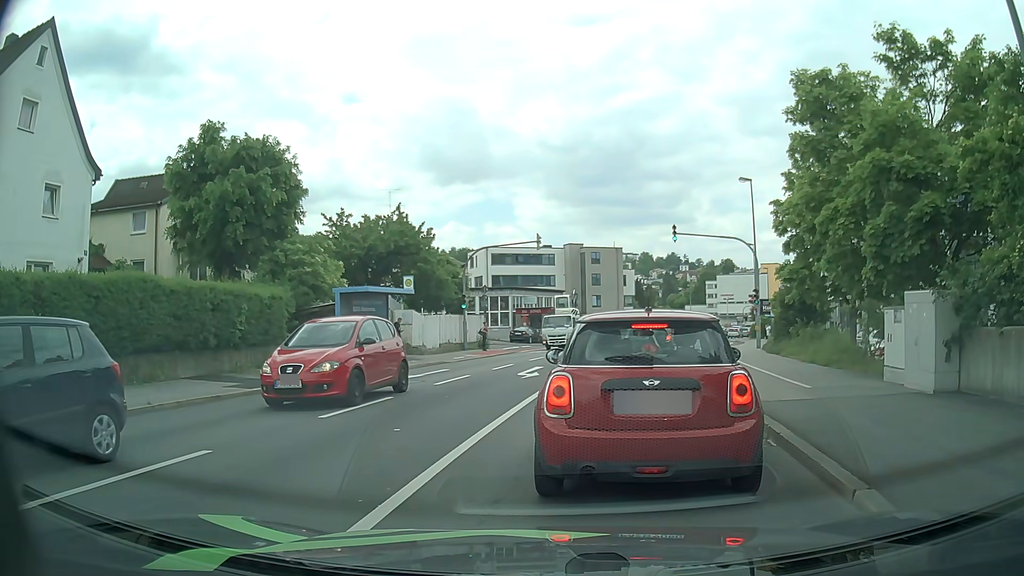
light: Day
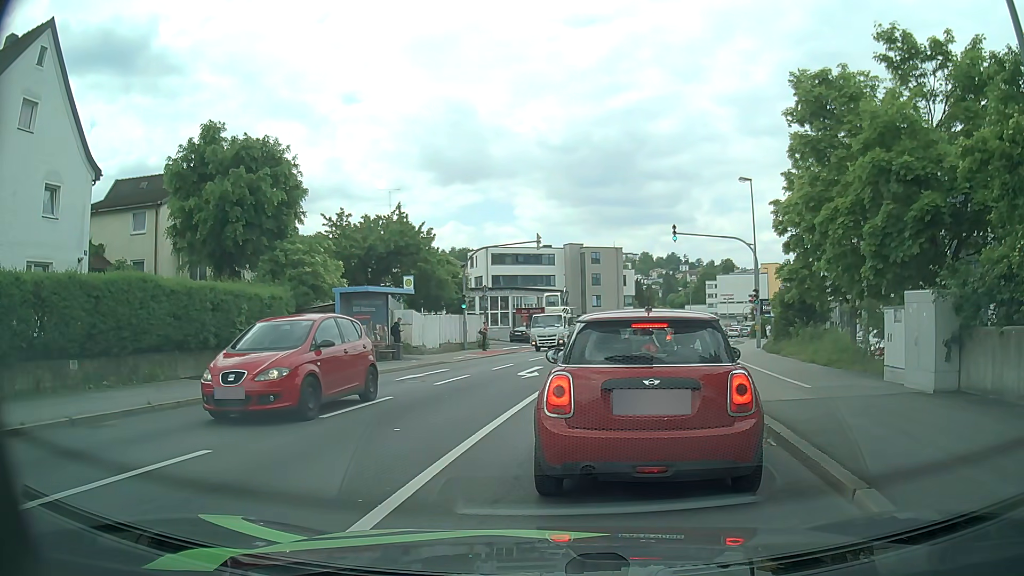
(0.0, 0.0) m; 0°
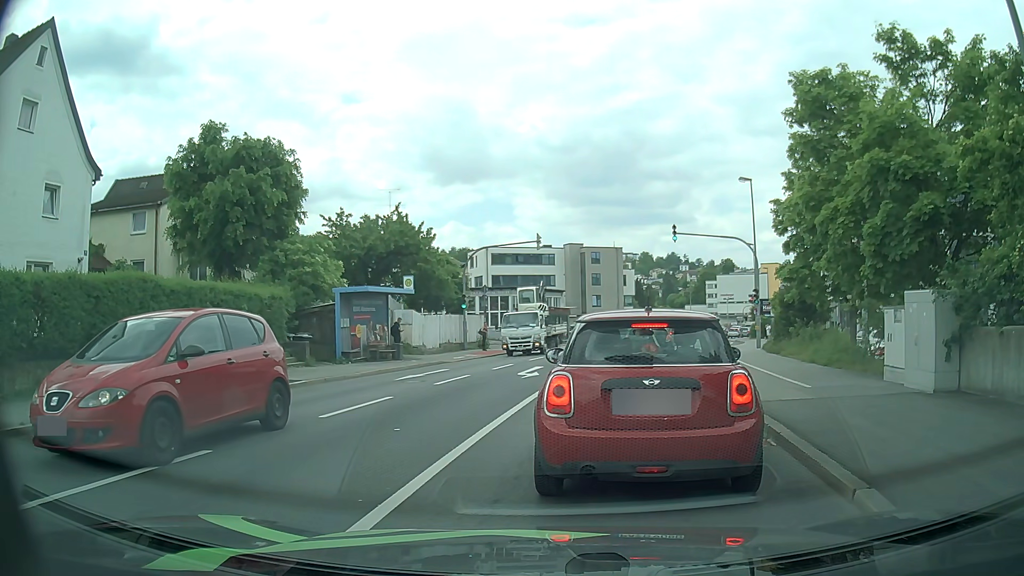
(0.0, 0.0) m; 0°
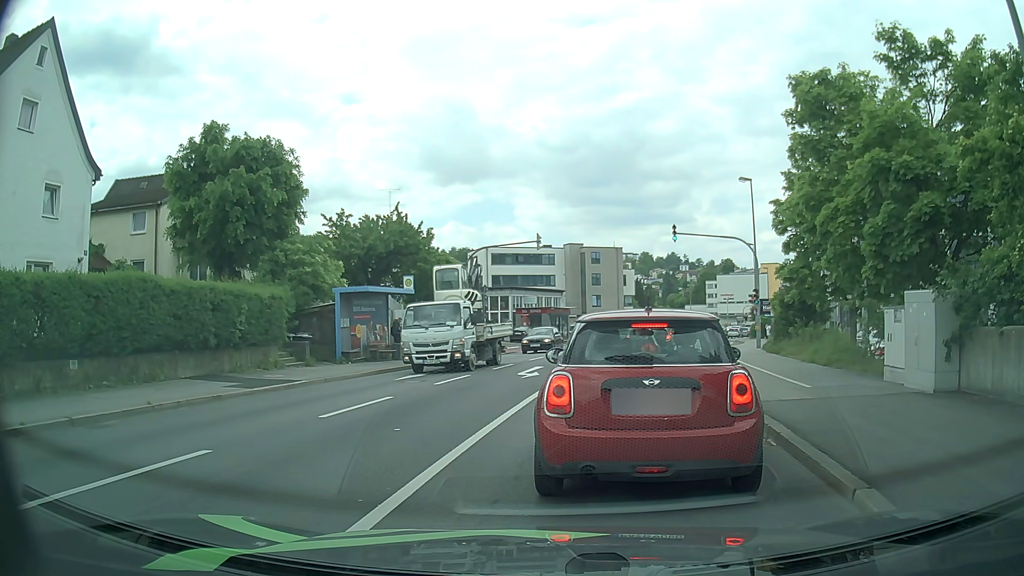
(0.0, 0.0) m; 0°
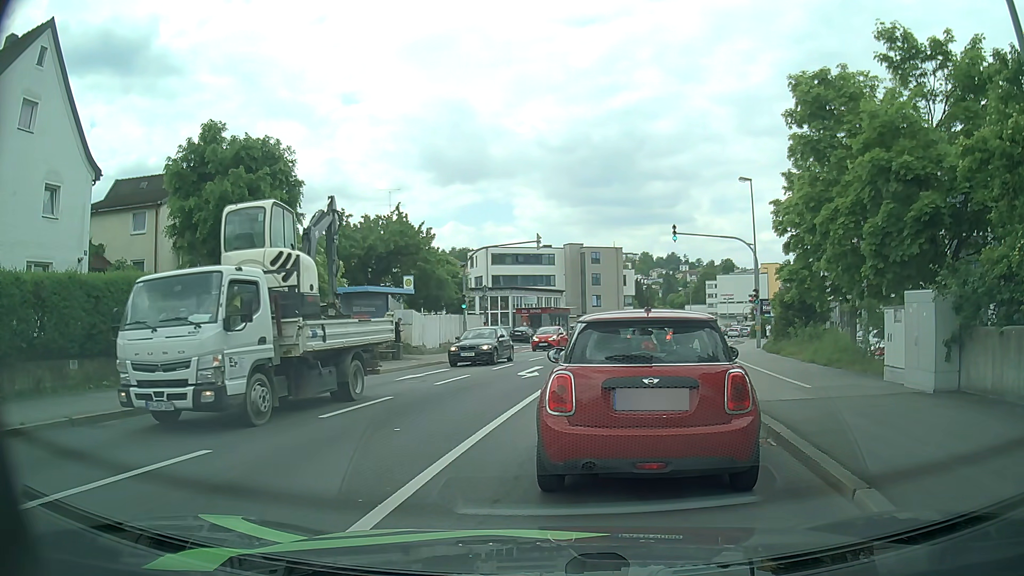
(0.0, 0.0) m; 0°
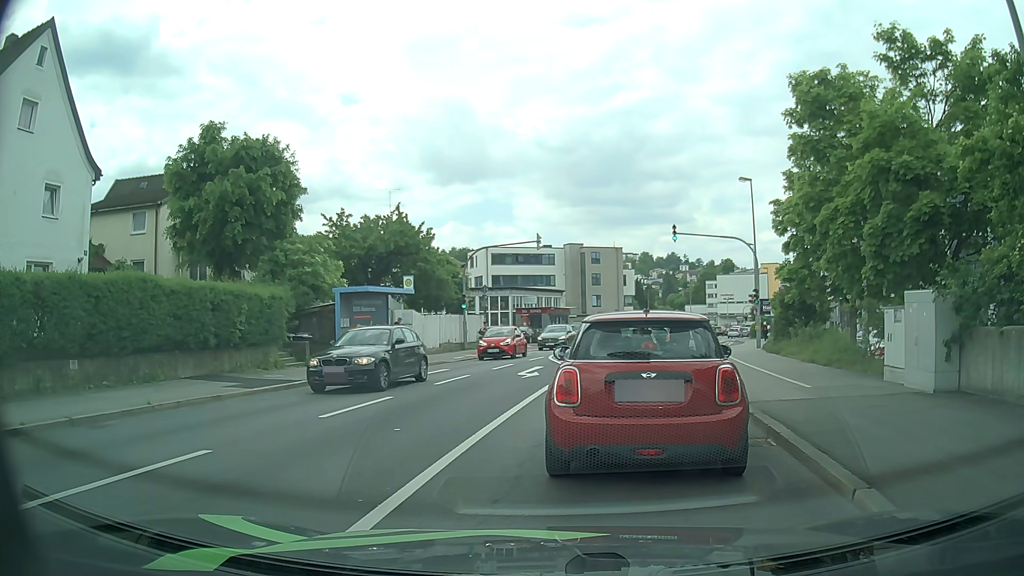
(0.0, 0.0) m; 0°
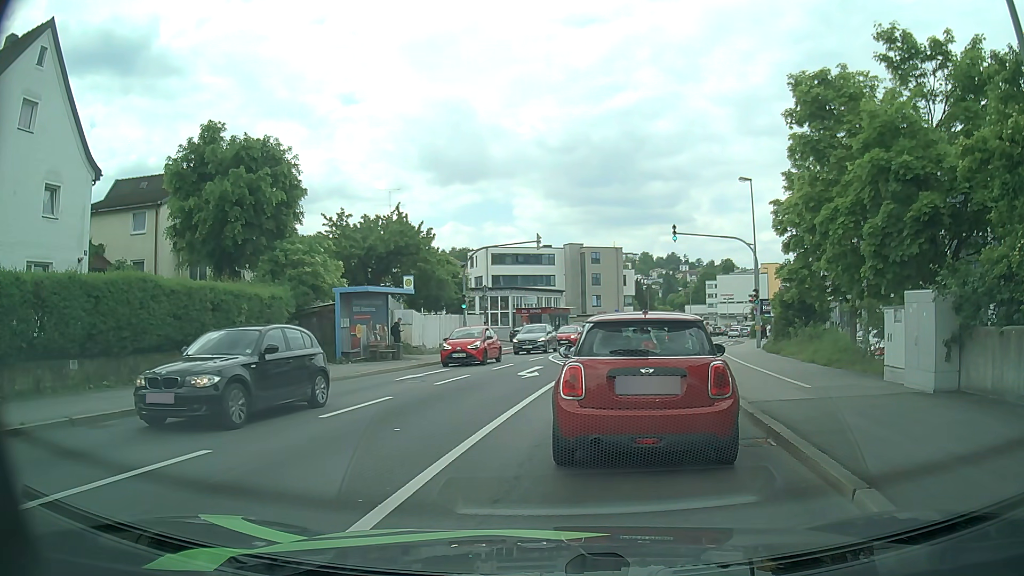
(0.0, 0.0) m; 0°
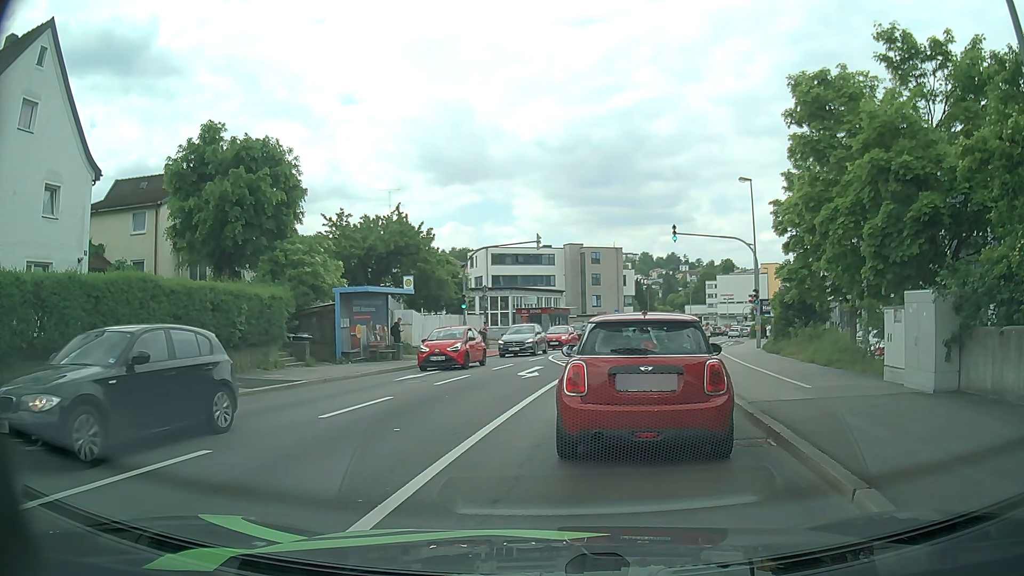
(0.0, 0.0) m; 0°
